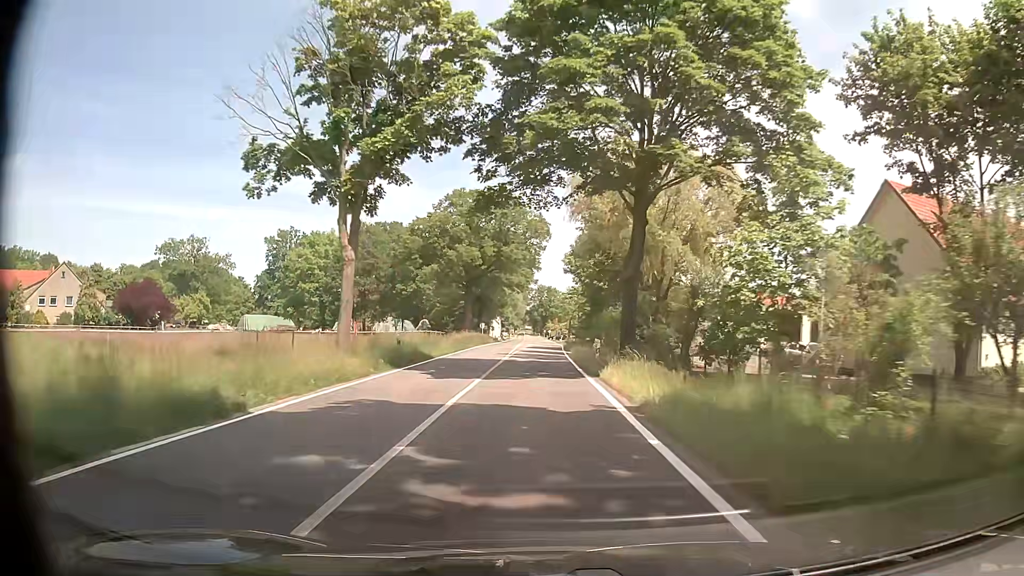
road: tertiary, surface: asphalt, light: Day
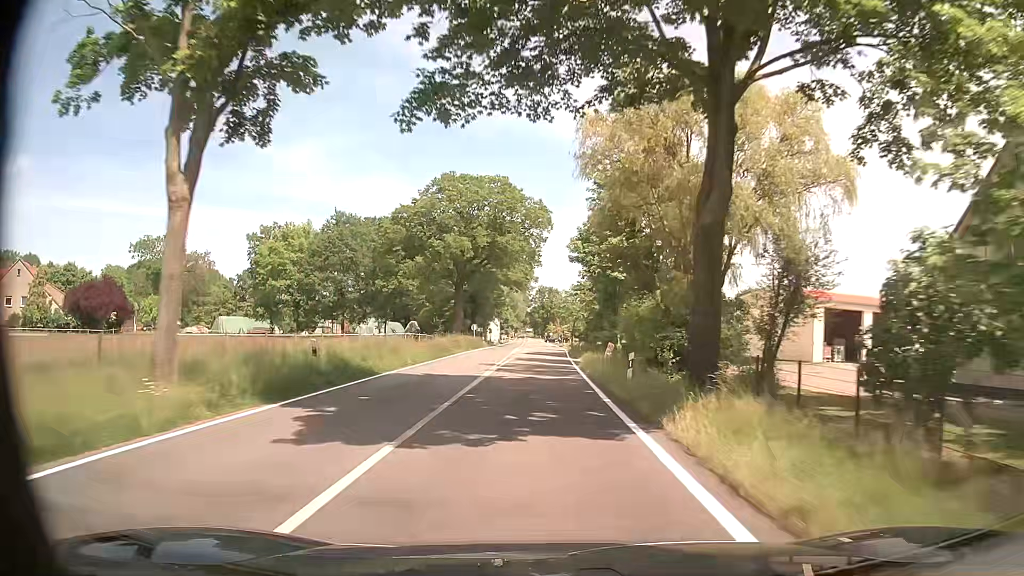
(-0.1, +10.9) m; 0°
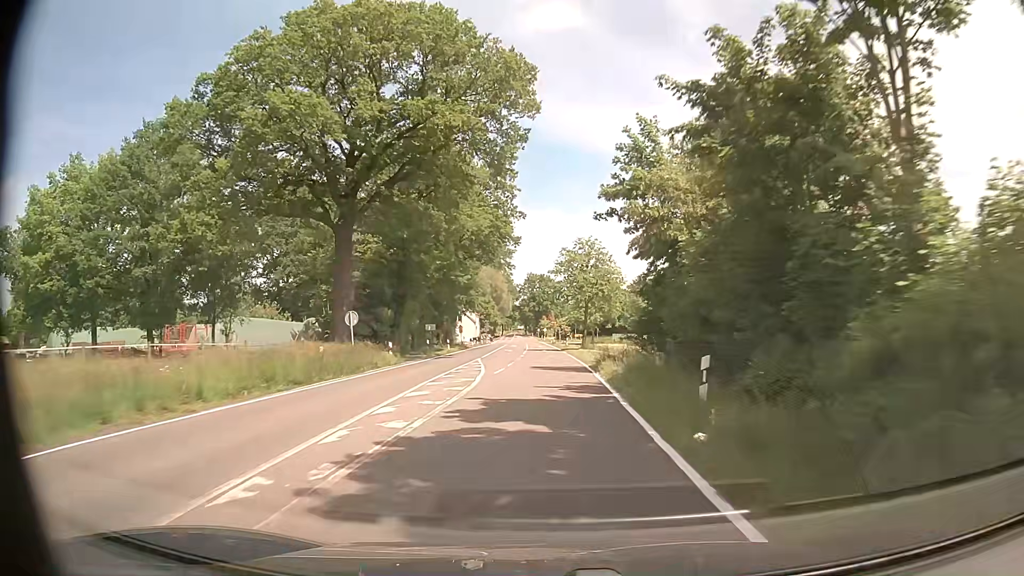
(0.0, +43.6) m; +1°
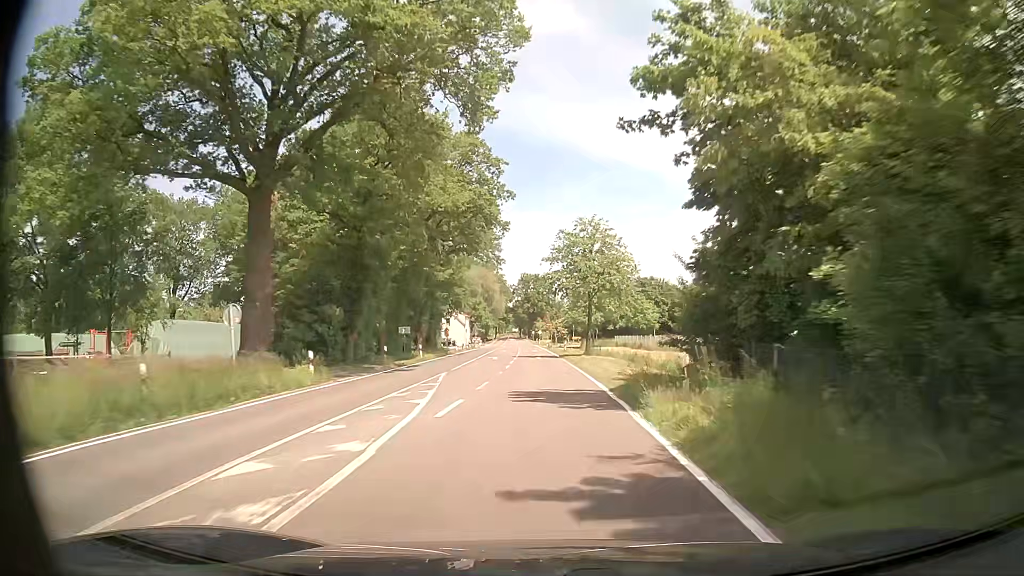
(0.0, +10.9) m; 0°
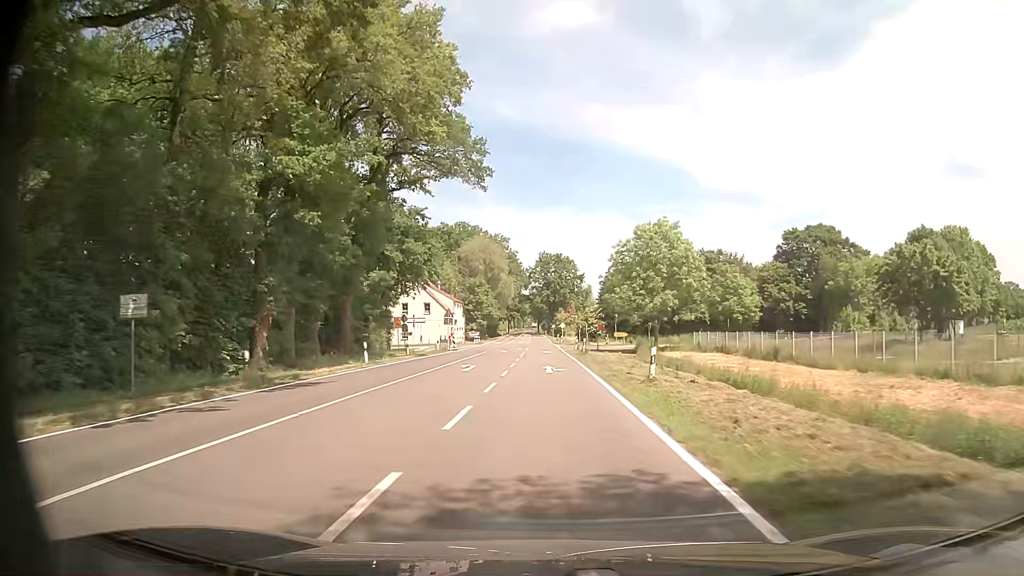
(-0.6, +43.7) m; -3°
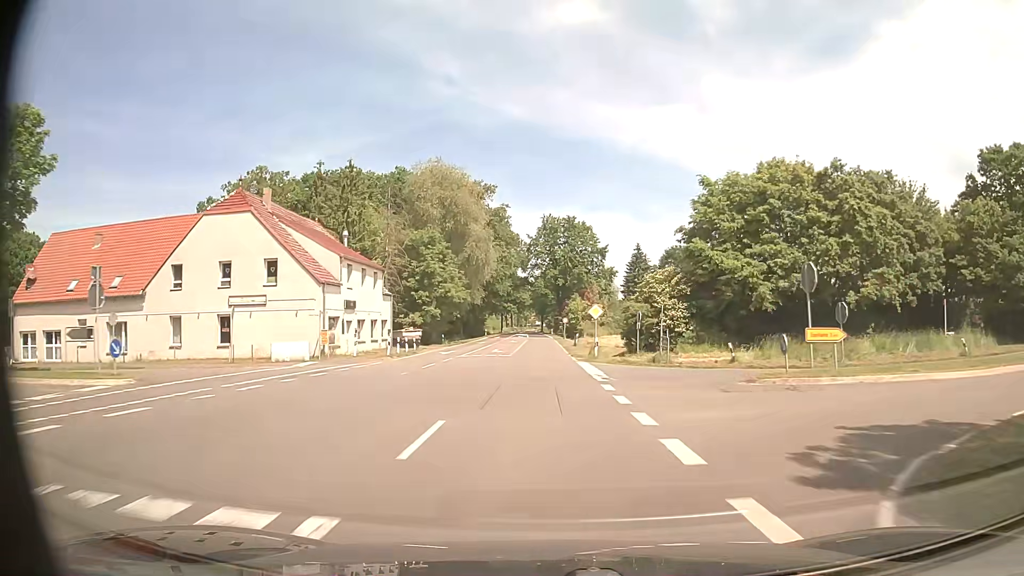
(+0.4, +54.8) m; 0°
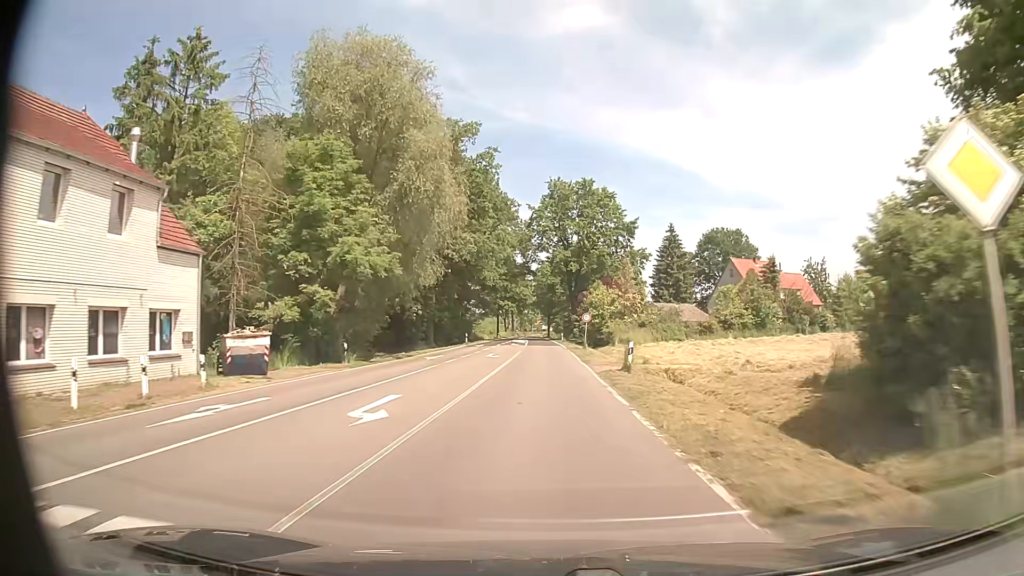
(-0.1, +32.9) m; -1°
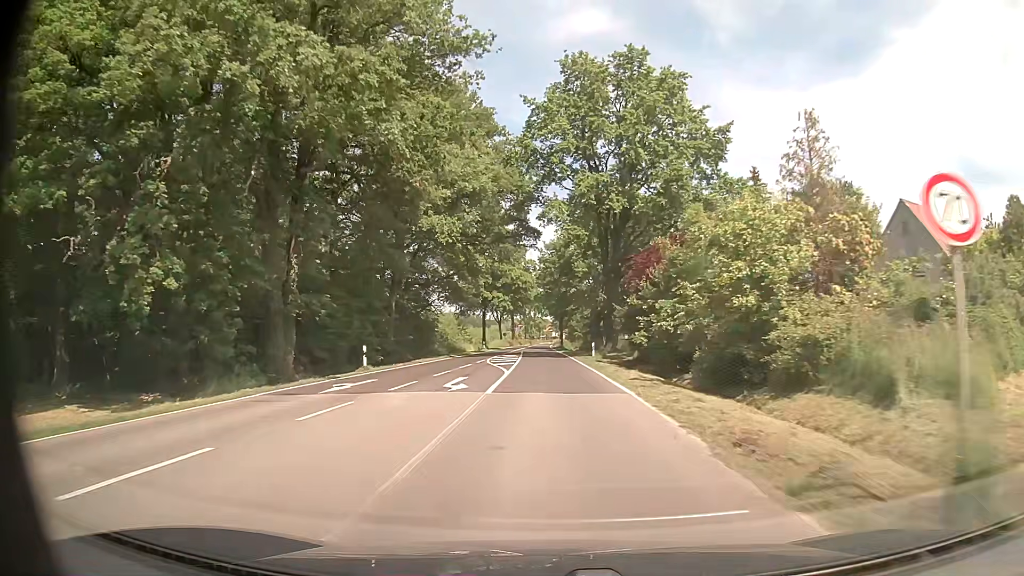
(-0.1, +43.7) m; 0°
(0, +10) (0, +20) (0, +30) (0, +40) (-1, +50) (-1, +60) (-1, +70) (-1, +80) (-1, +90) (-1, +100) m
